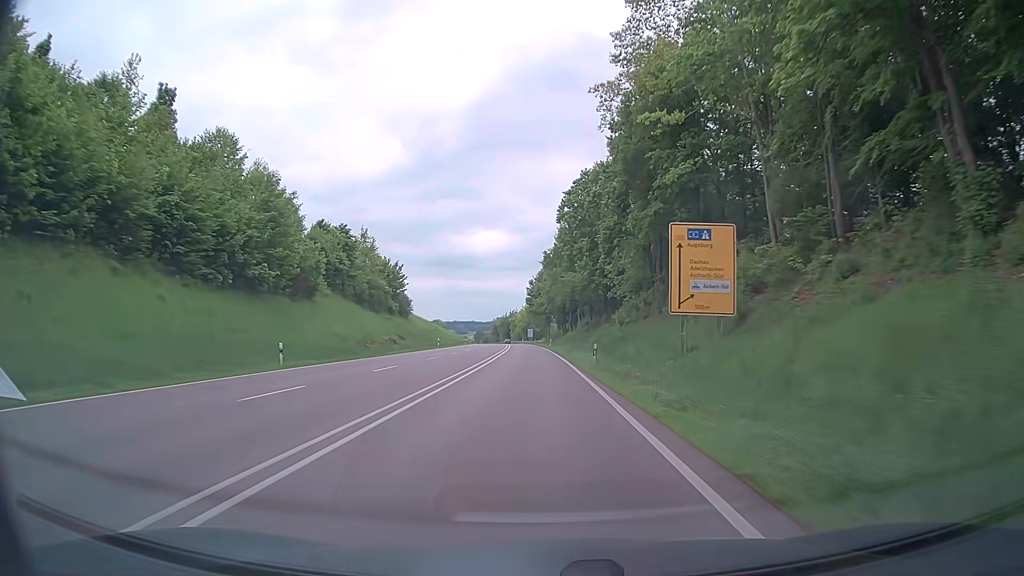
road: trunk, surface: asphalt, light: Day
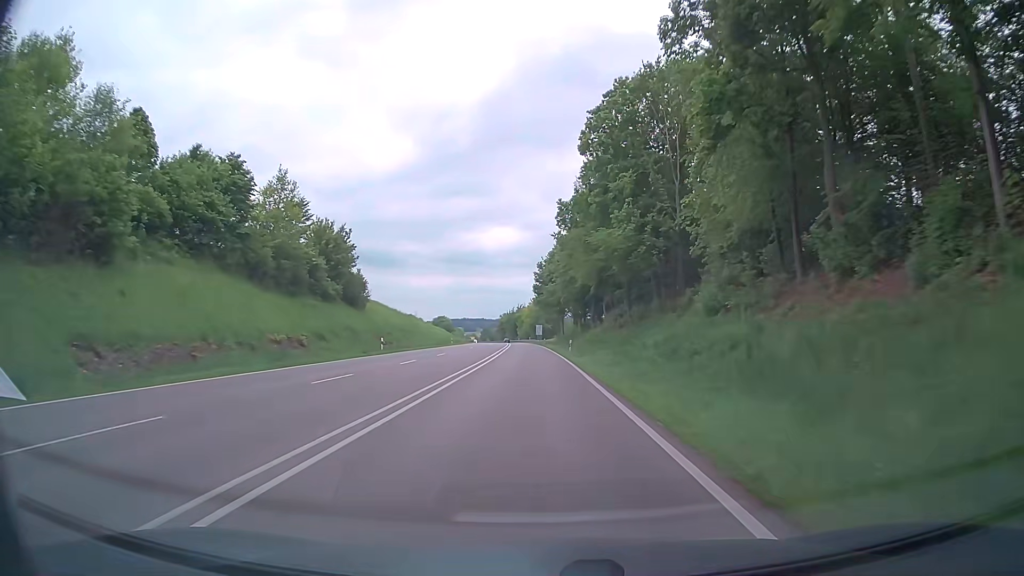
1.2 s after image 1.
(-0.4, +31.7) m; -1°
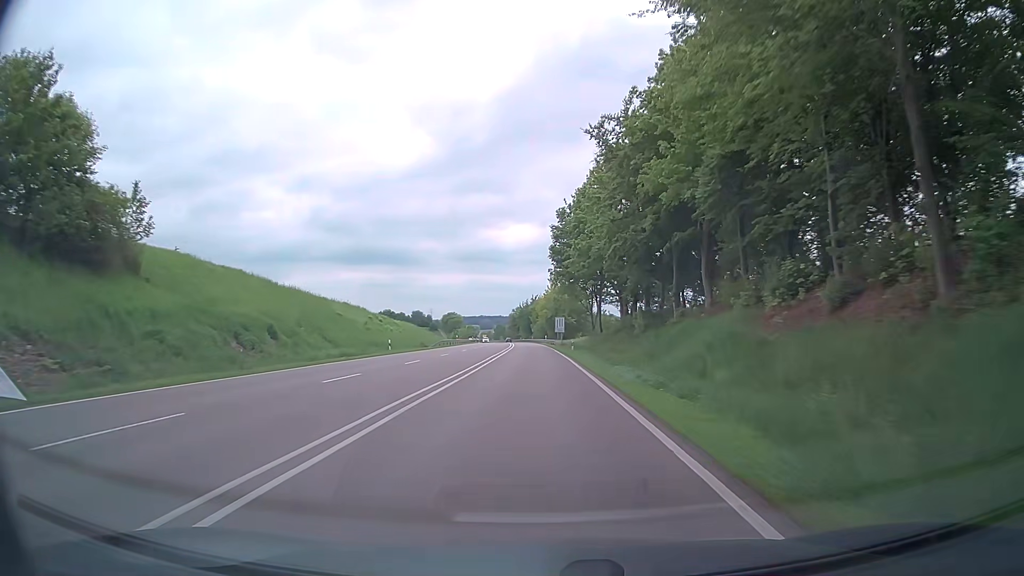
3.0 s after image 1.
(-0.4, +47.6) m; -2°
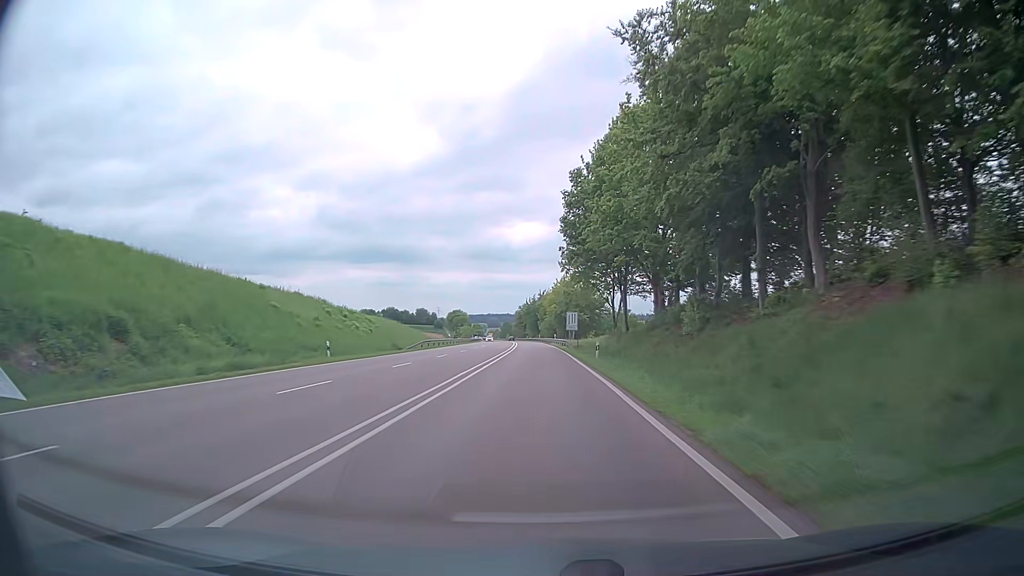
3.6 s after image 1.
(0.0, +15.9) m; 0°
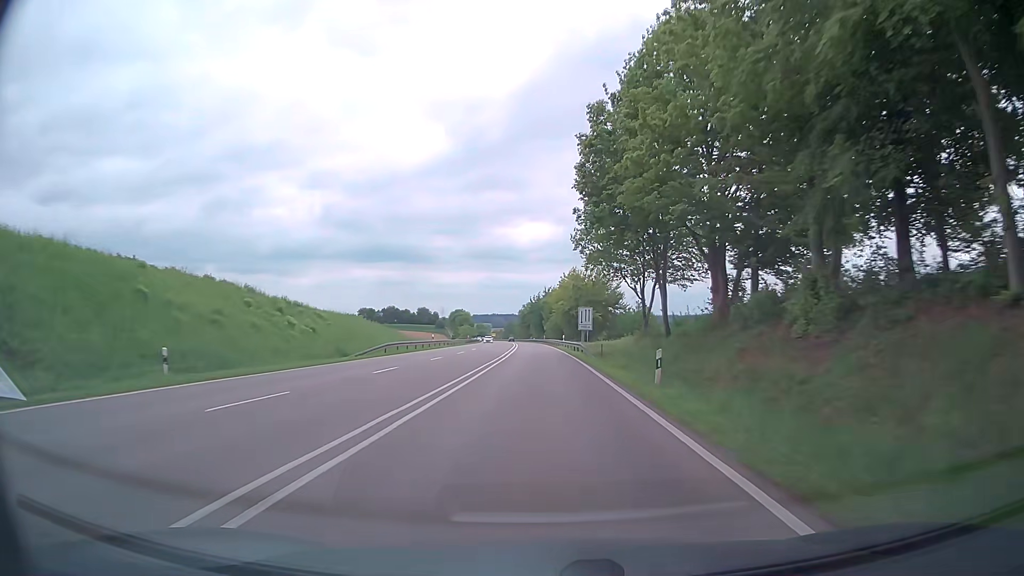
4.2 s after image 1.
(-0.2, +15.9) m; -1°
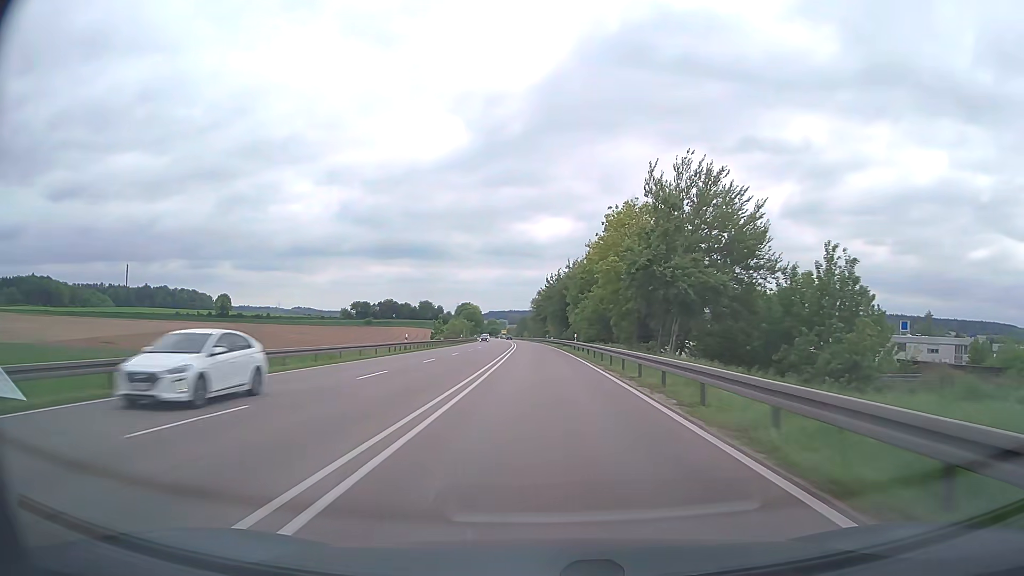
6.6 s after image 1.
(-0.8, +63.4) m; -1°
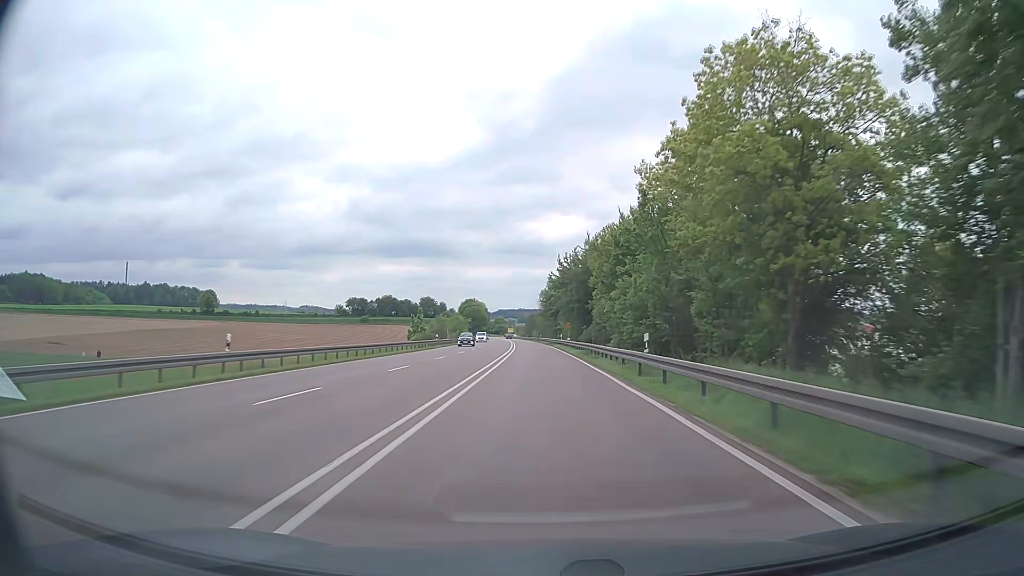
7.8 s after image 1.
(-0.2, +31.7) m; -1°
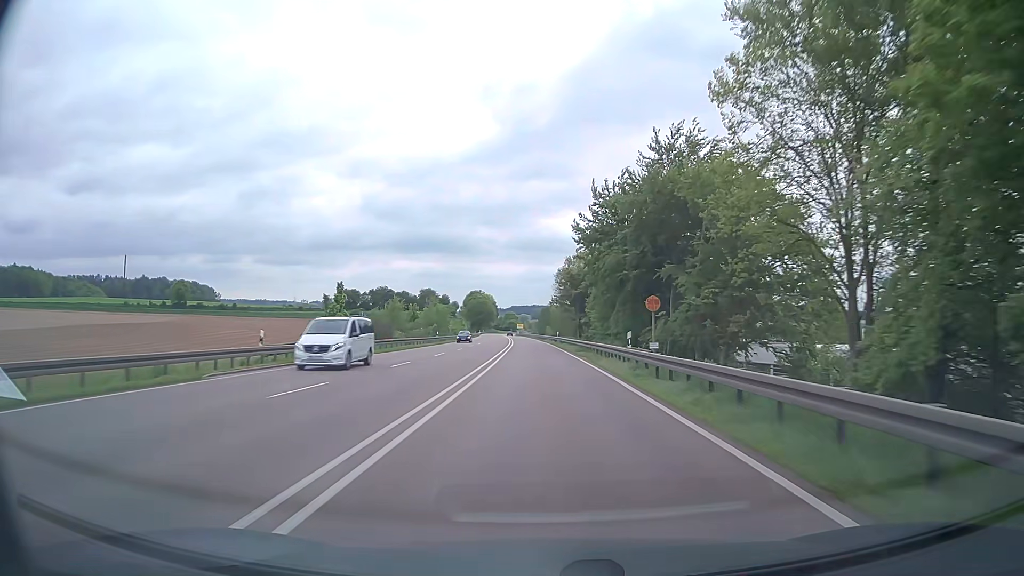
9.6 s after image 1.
(-0.5, +47.6) m; -1°
(0, +10) (0, +20) (0, +30) (0, +40) (-1, +50) (-1, +60) (-1, +70) (-1, +80) (-2, +90) (-2, +100) m
